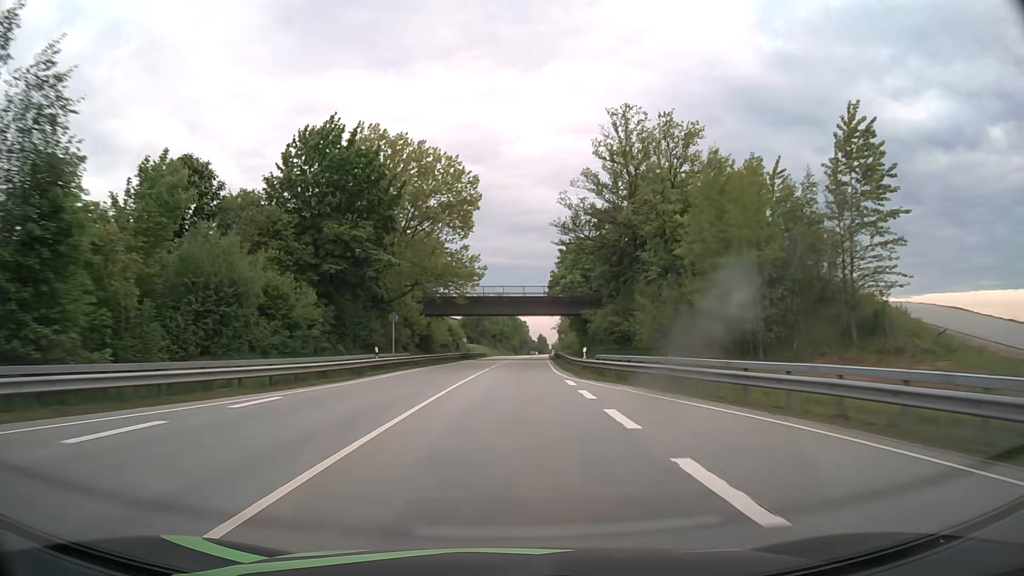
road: primary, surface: asphalt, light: Day
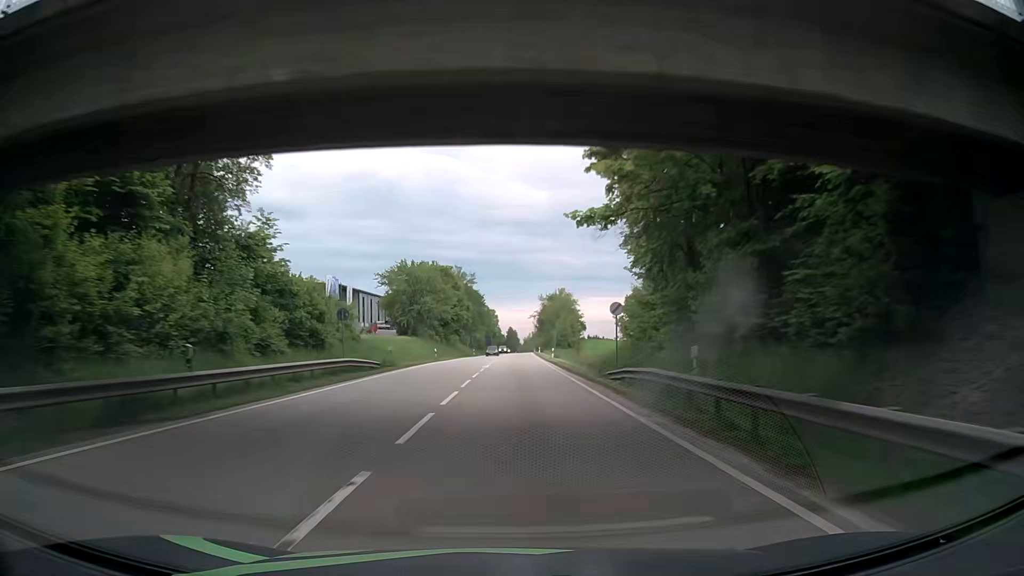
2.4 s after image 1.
(+1.4, +63.5) m; +3°
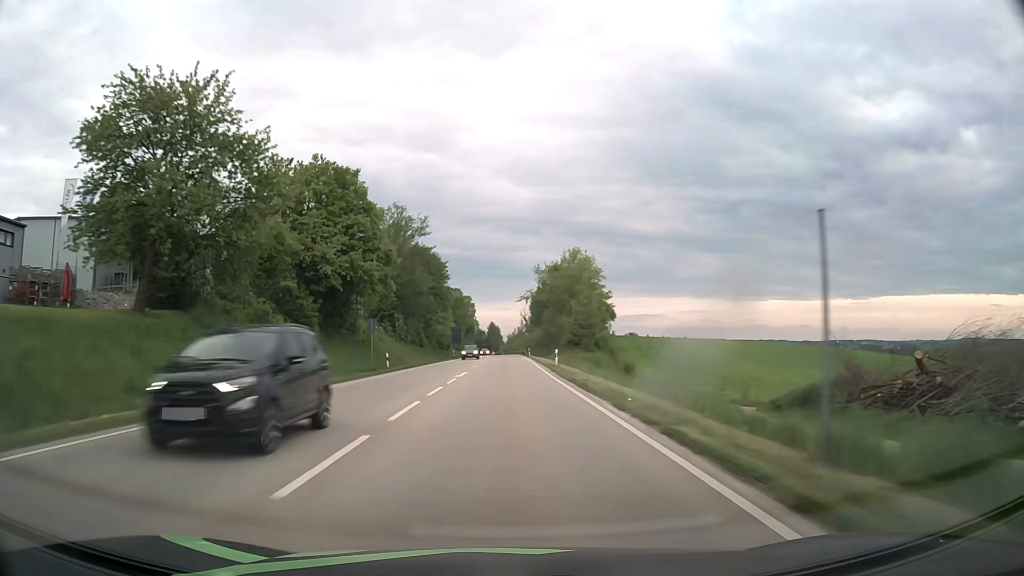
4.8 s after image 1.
(+1.1, +63.5) m; +1°
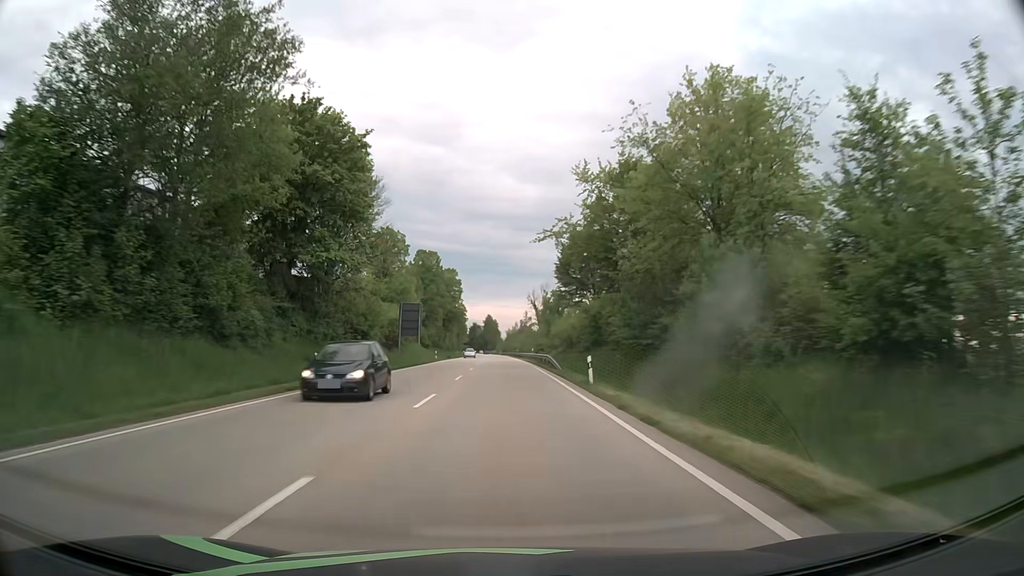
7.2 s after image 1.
(+0.1, +63.4) m; 0°
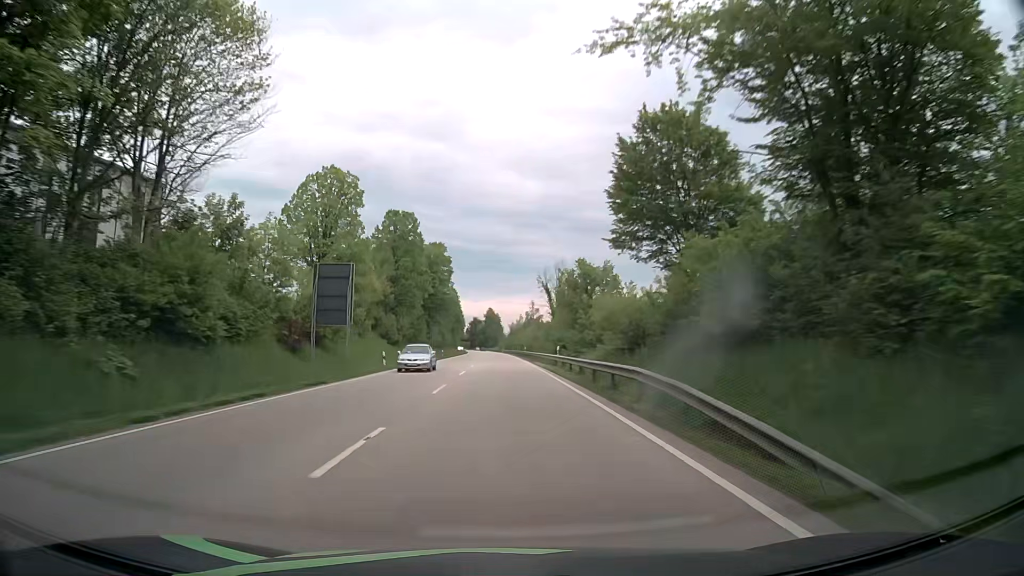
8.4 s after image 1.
(-0.1, +31.7) m; 0°
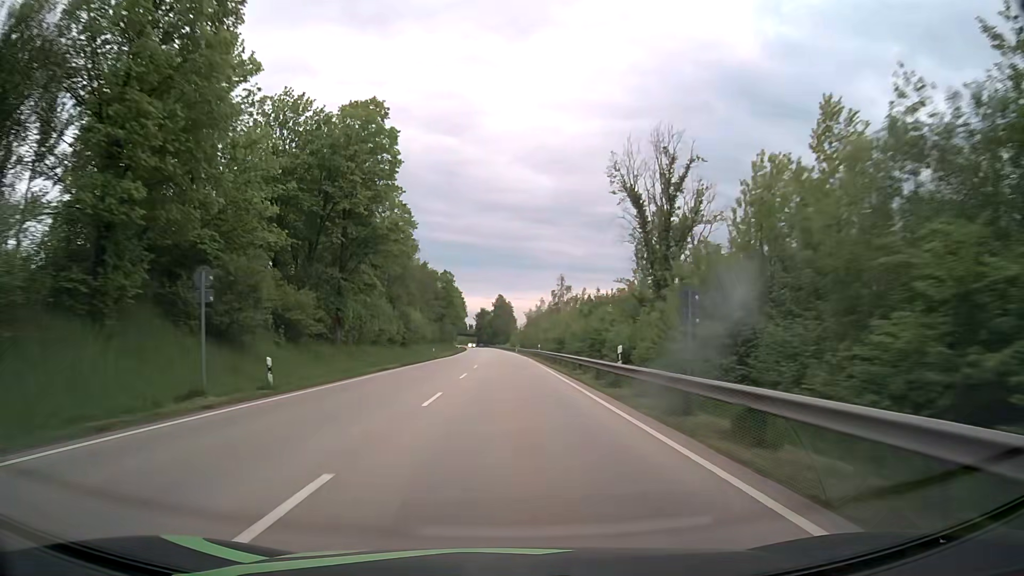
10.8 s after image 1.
(-0.8, +63.5) m; -1°
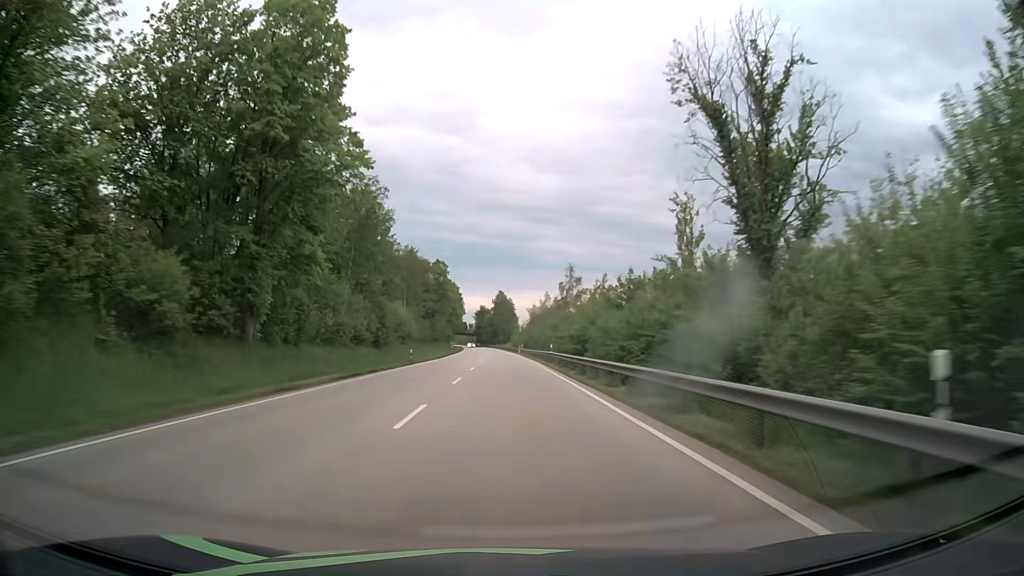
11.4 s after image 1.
(-0.1, +15.9) m; 0°
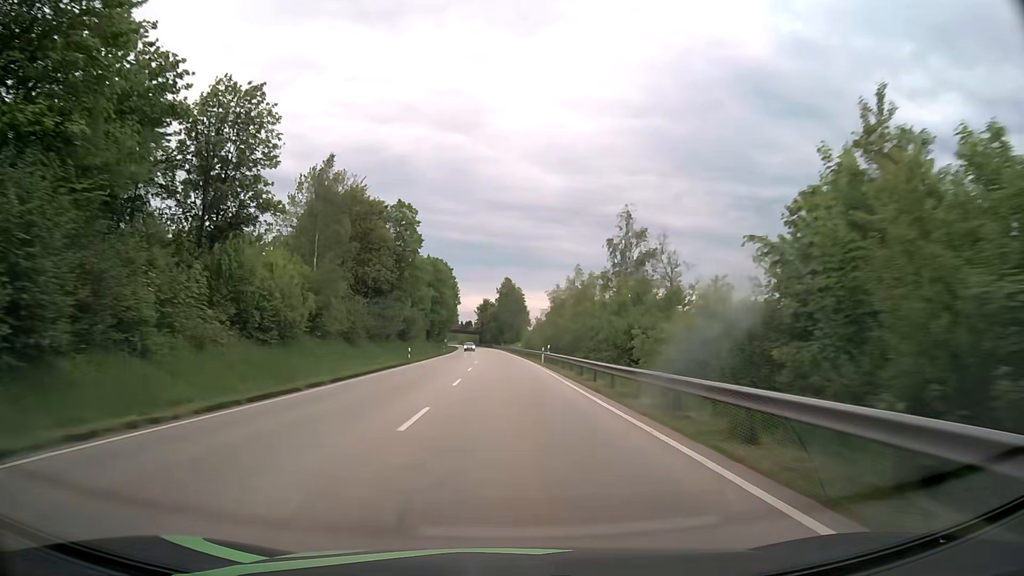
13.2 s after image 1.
(-0.1, +47.5) m; 0°
(0, +10) (0, +20) (0, +30) (0, +40) (0, +50) (-1, +60) (-1, +70) (-1, +80) (-1, +90) (-2, +100) m
